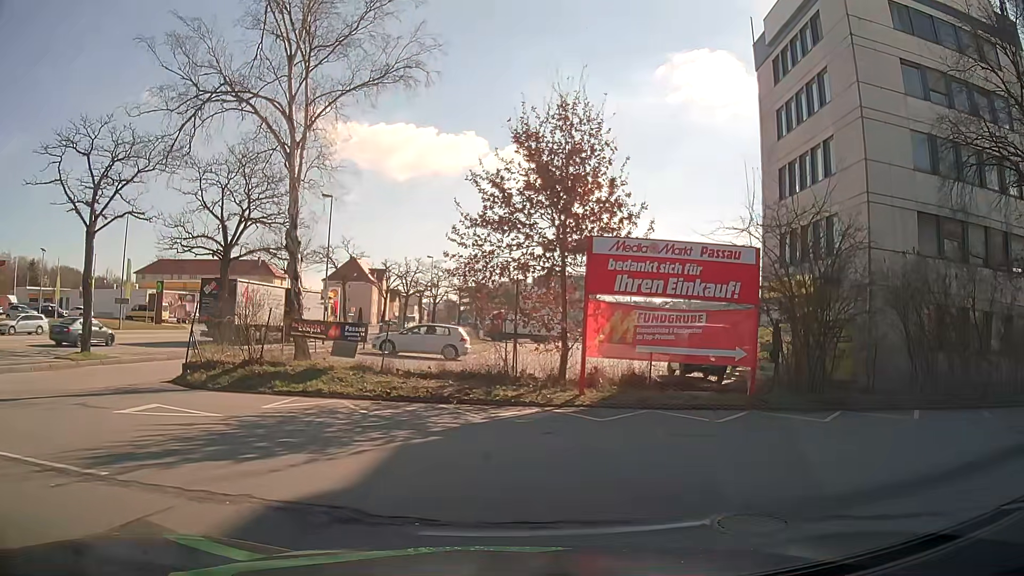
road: service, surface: paved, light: Day
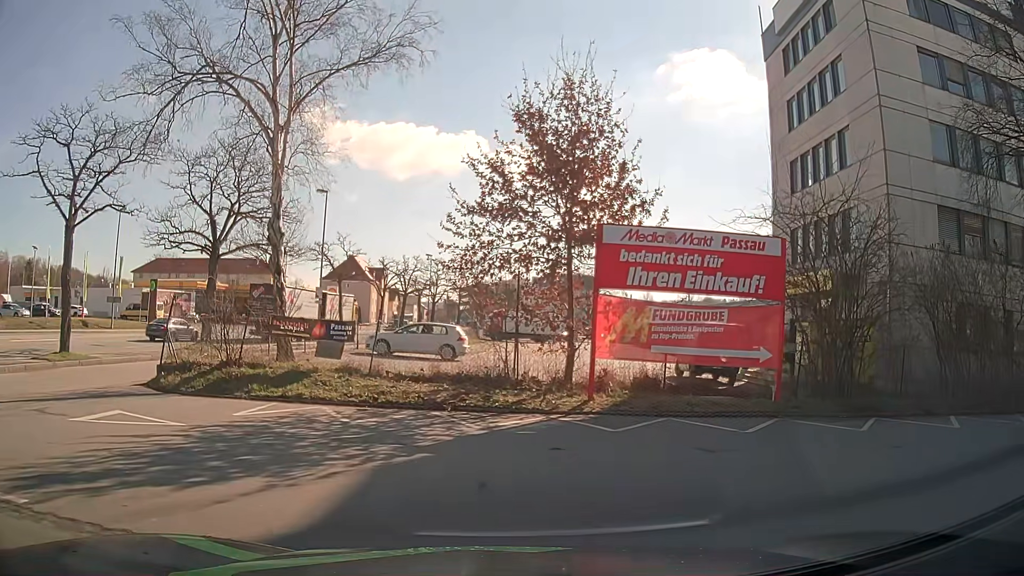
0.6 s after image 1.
(0.0, +1.4) m; 0°
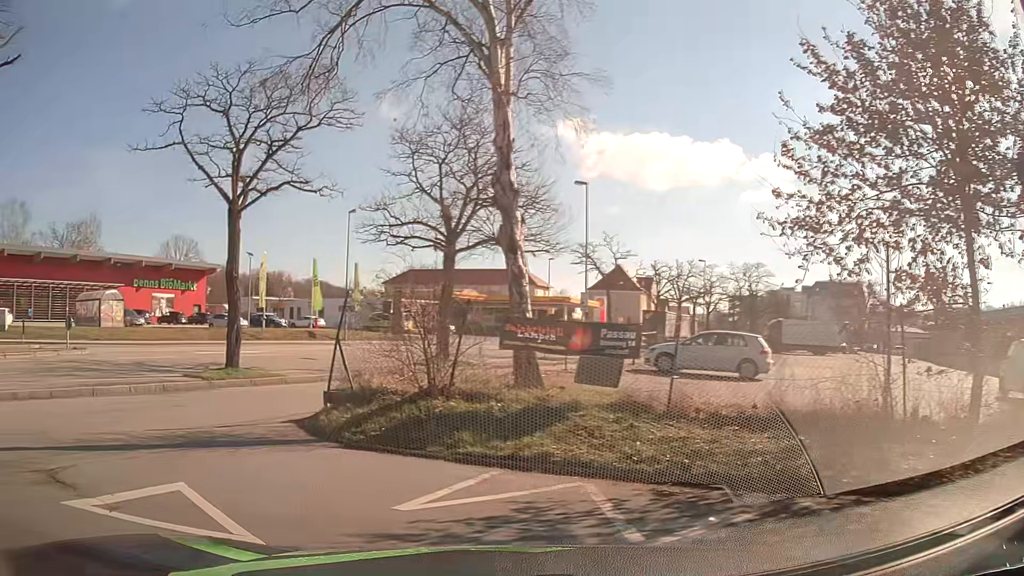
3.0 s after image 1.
(-0.8, +6.0) m; -23°
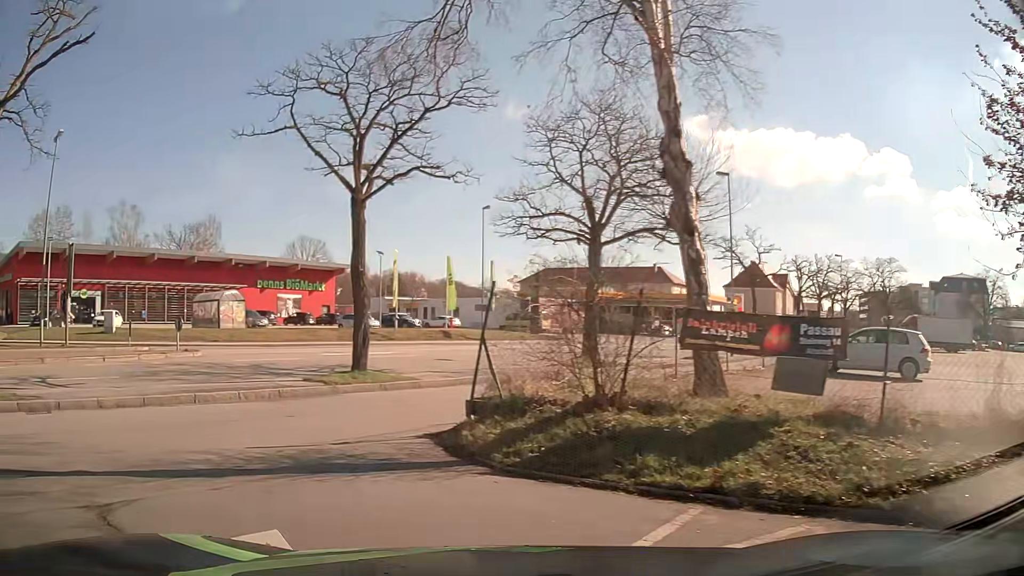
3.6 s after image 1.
(-0.2, +1.7) m; -10°
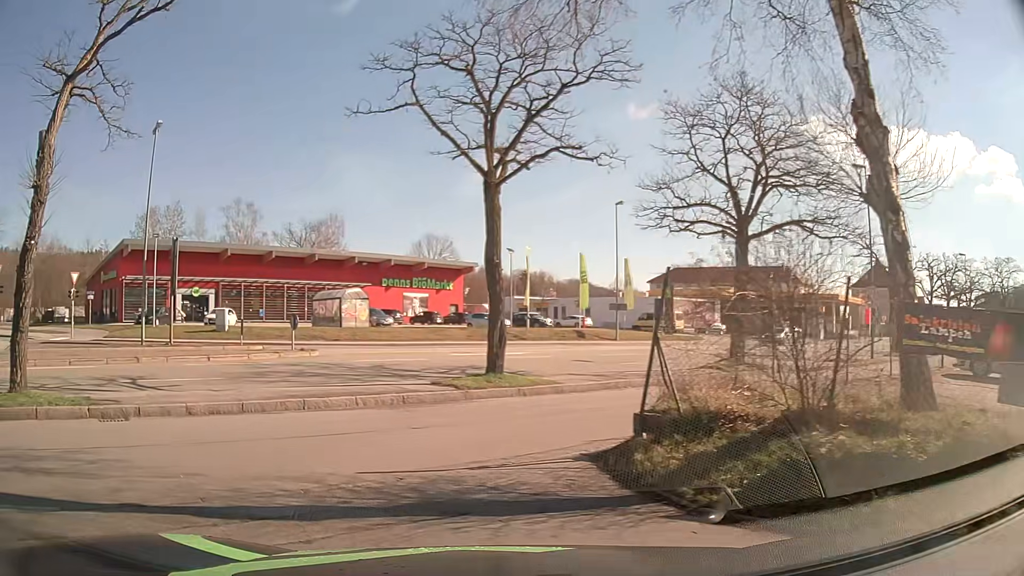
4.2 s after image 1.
(-0.2, +1.7) m; -13°
